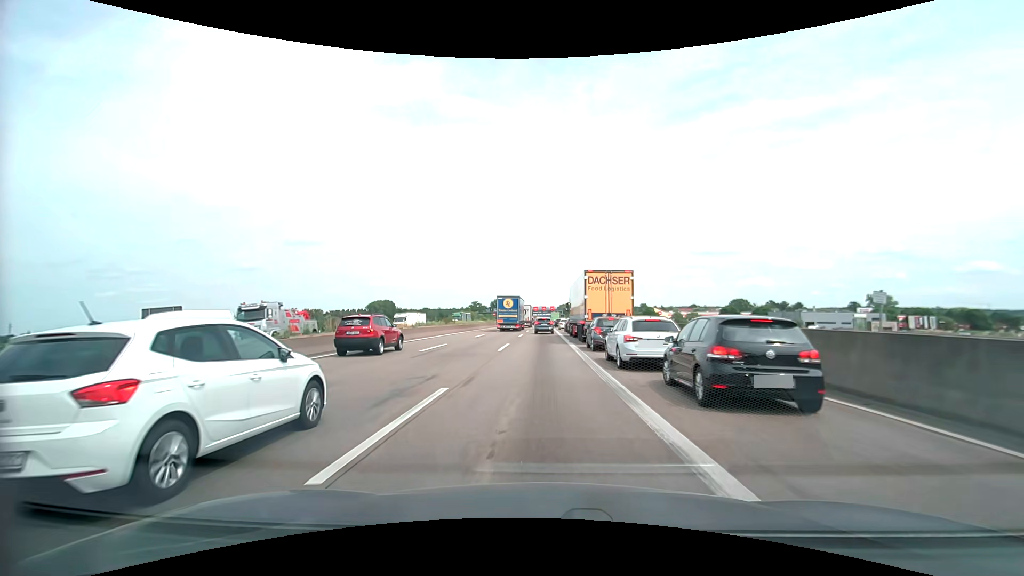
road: motorway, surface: asphalt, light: Day
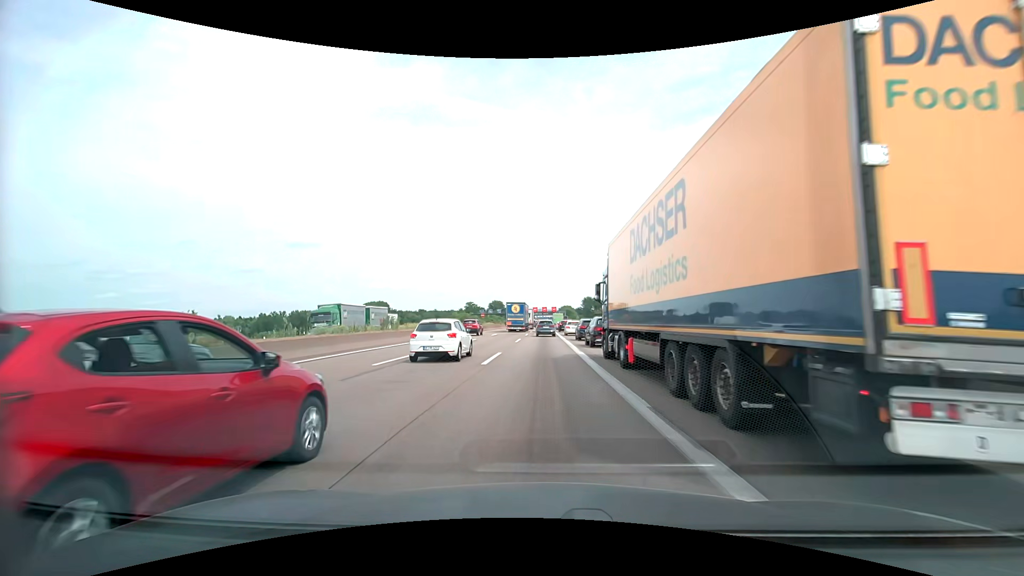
(+0.1, +24.4) m; 0°
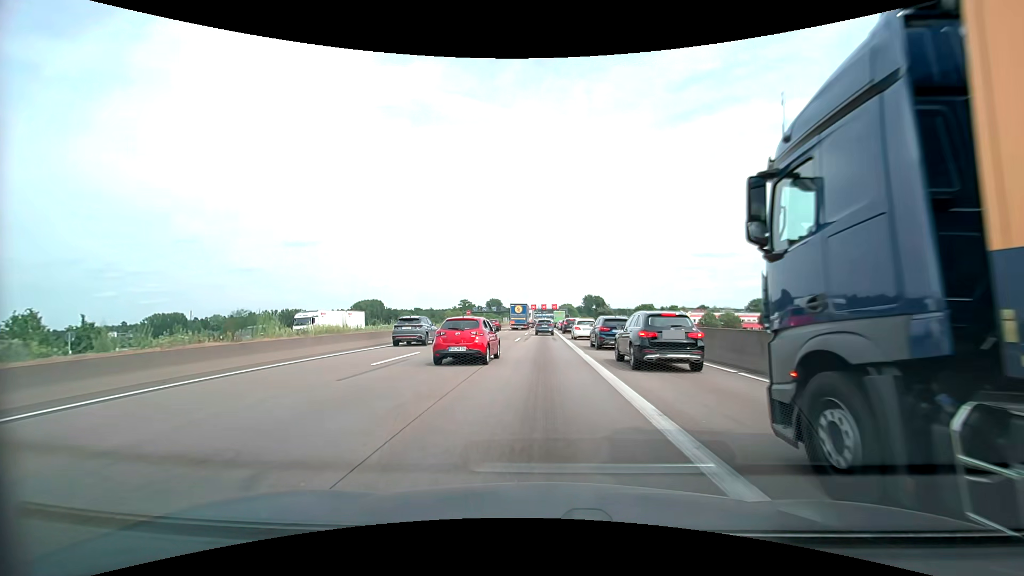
(-0.1, +18.2) m; 0°
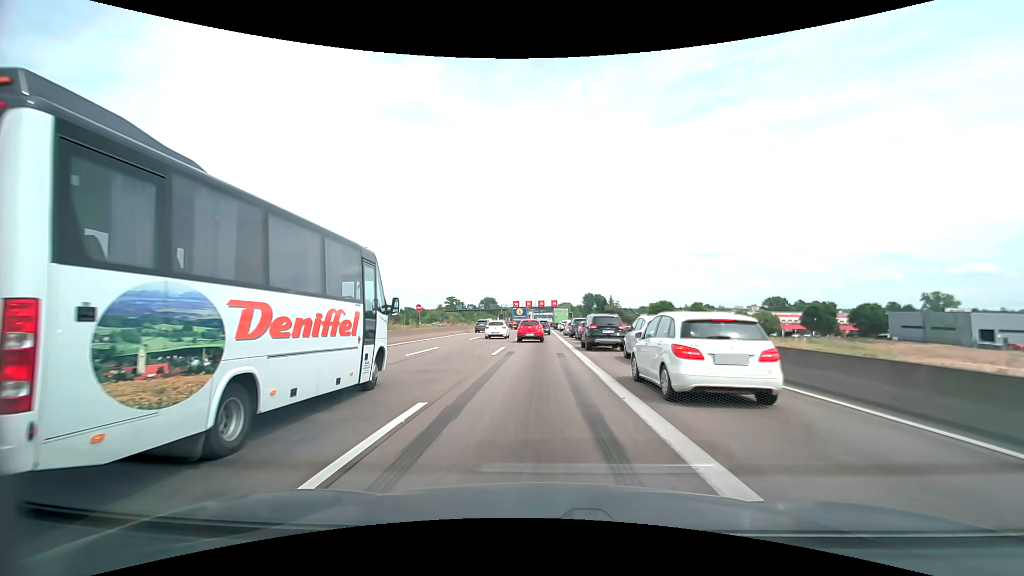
(+0.1, +31.6) m; 0°
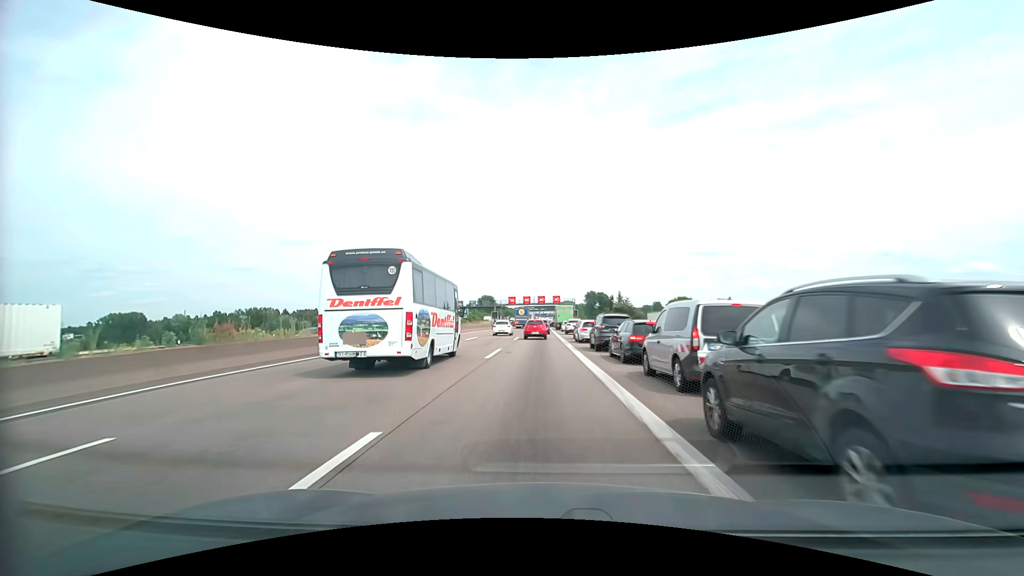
(0.0, +20.2) m; 0°
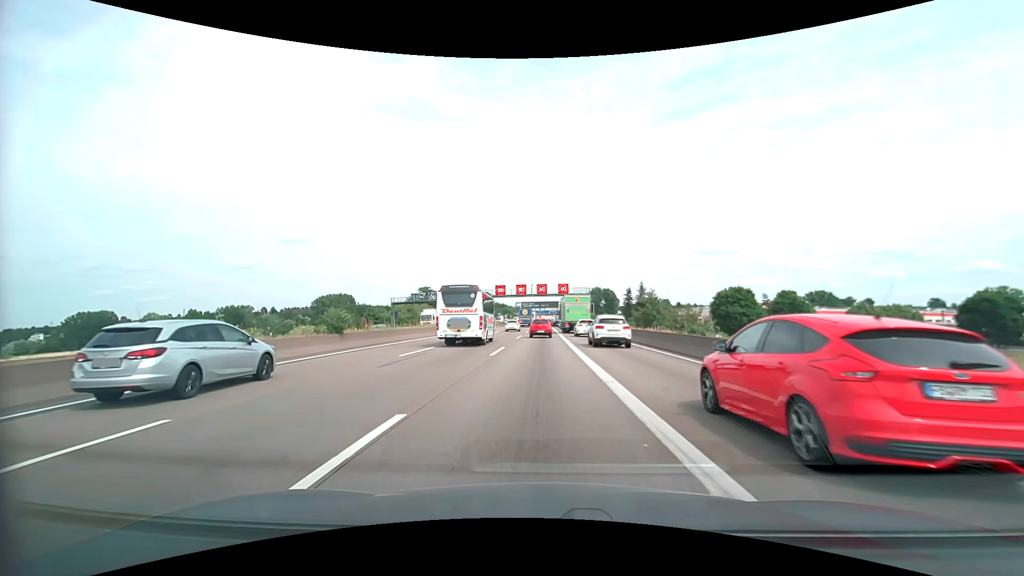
(0.0, +35.2) m; 0°
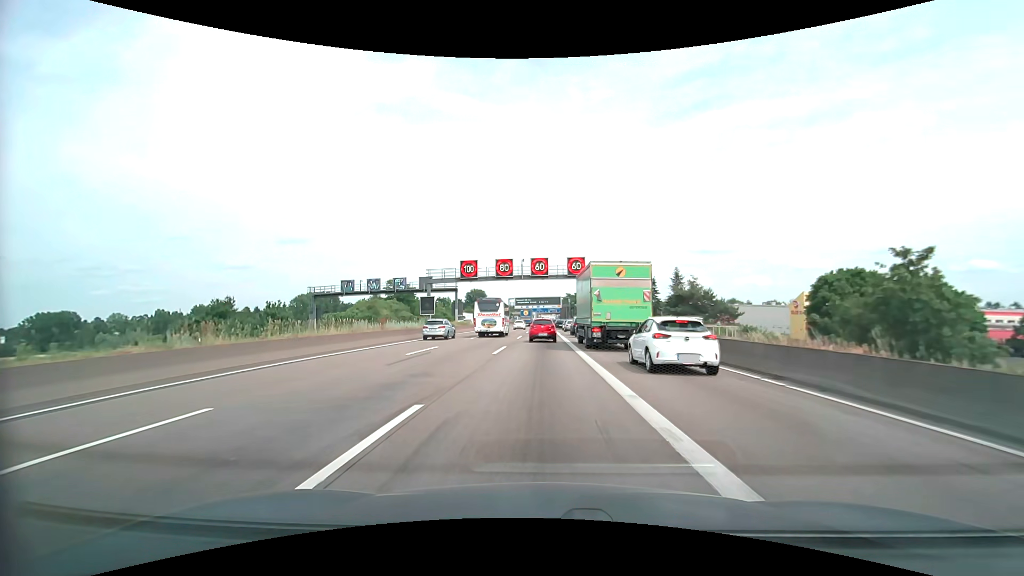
(0.0, +35.2) m; 0°
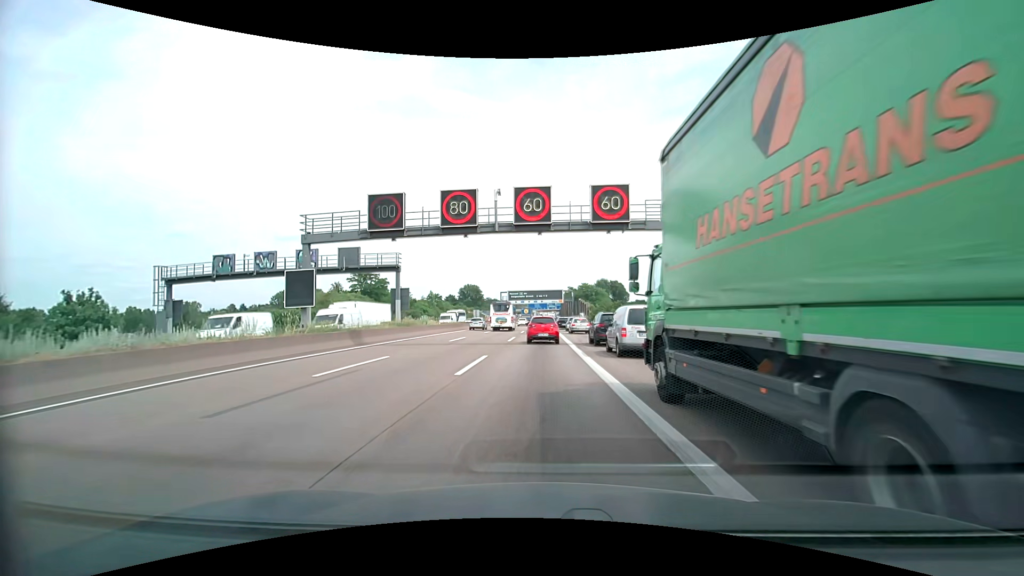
(+0.1, +25.8) m; 0°
(0, +10) (0, +20) (0, +30) (0, +40) (+1, +50) (+3, +60) (+4, +70) (+4, +80) (+4, +90) (+4, +100) m
